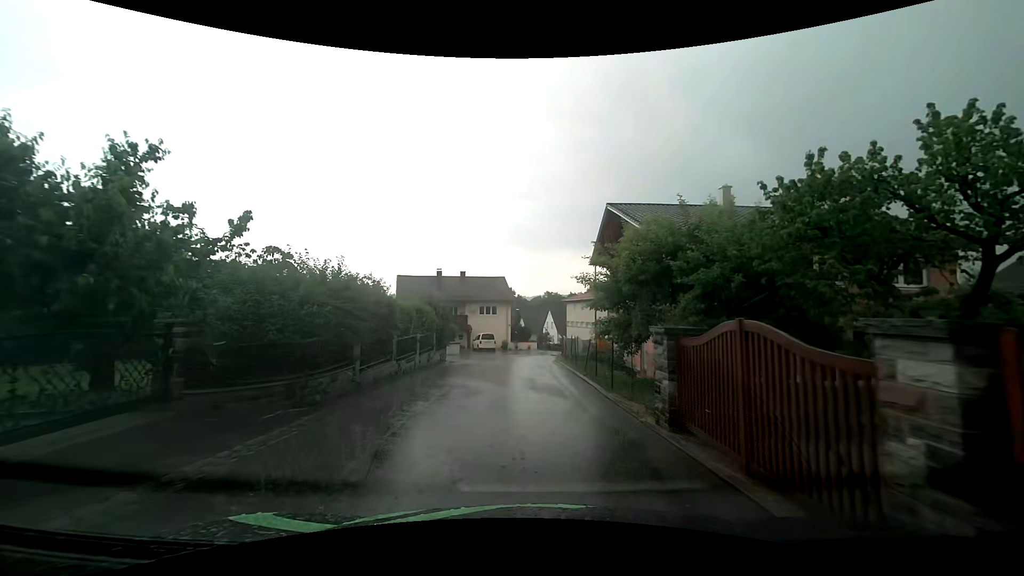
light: Day
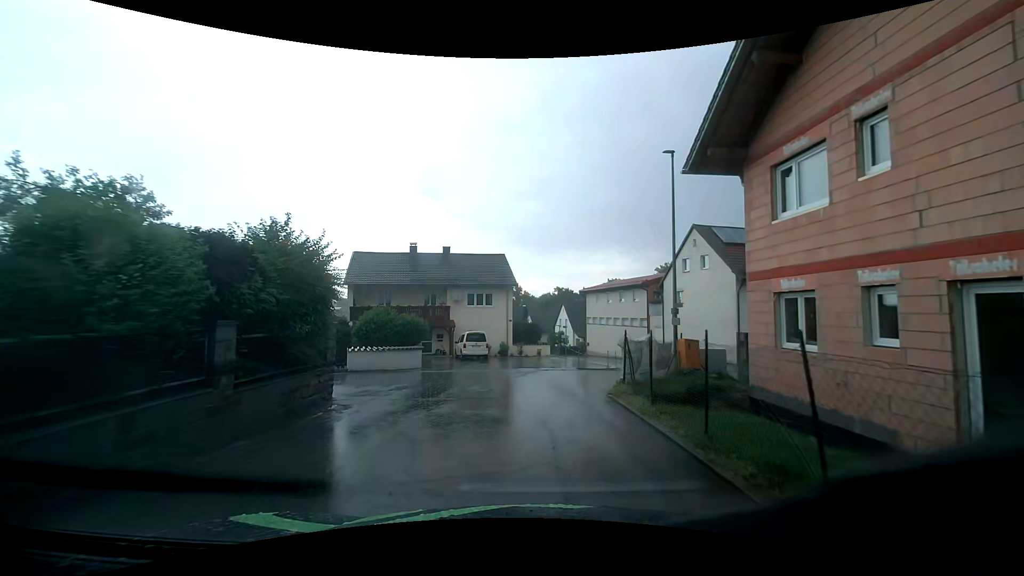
(-0.7, +17.3) m; -3°
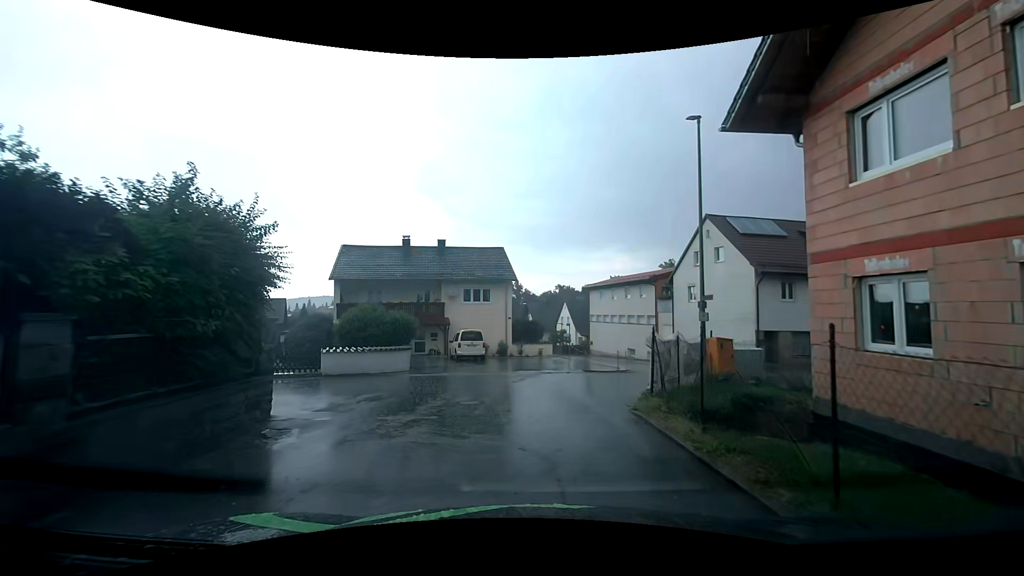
(0.0, +2.6) m; 0°
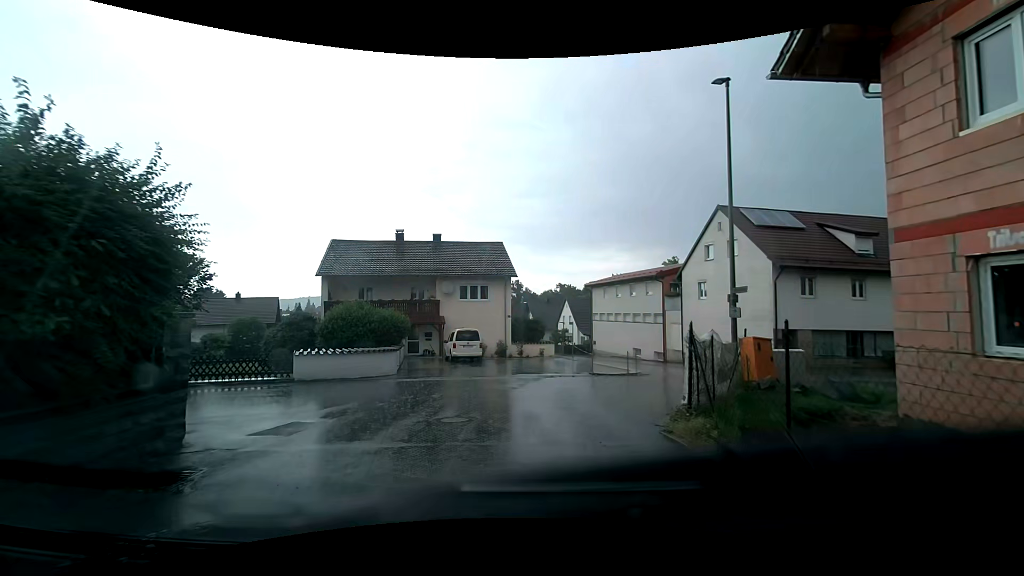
(0.0, +2.1) m; +1°
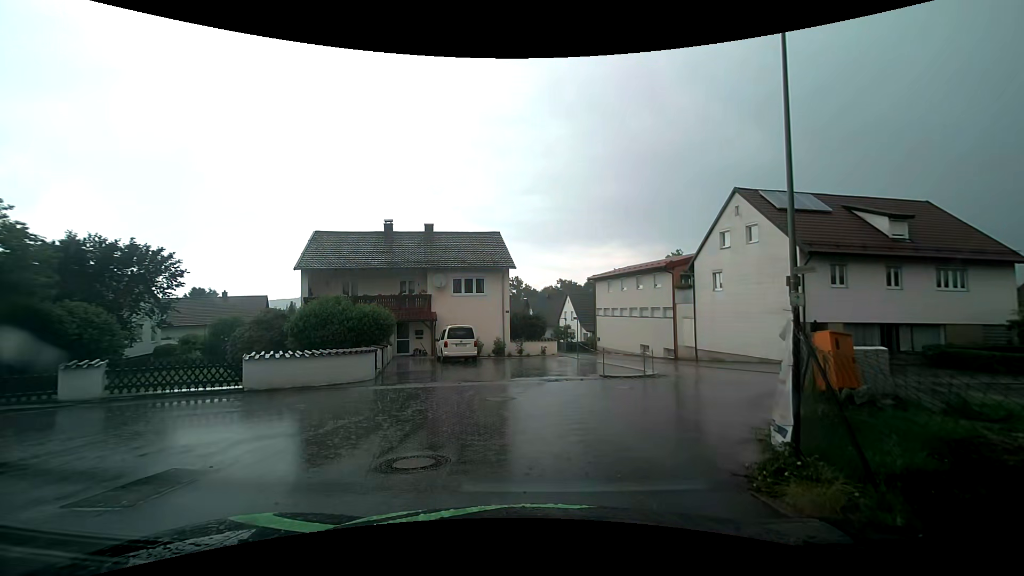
(-0.1, +2.8) m; -2°
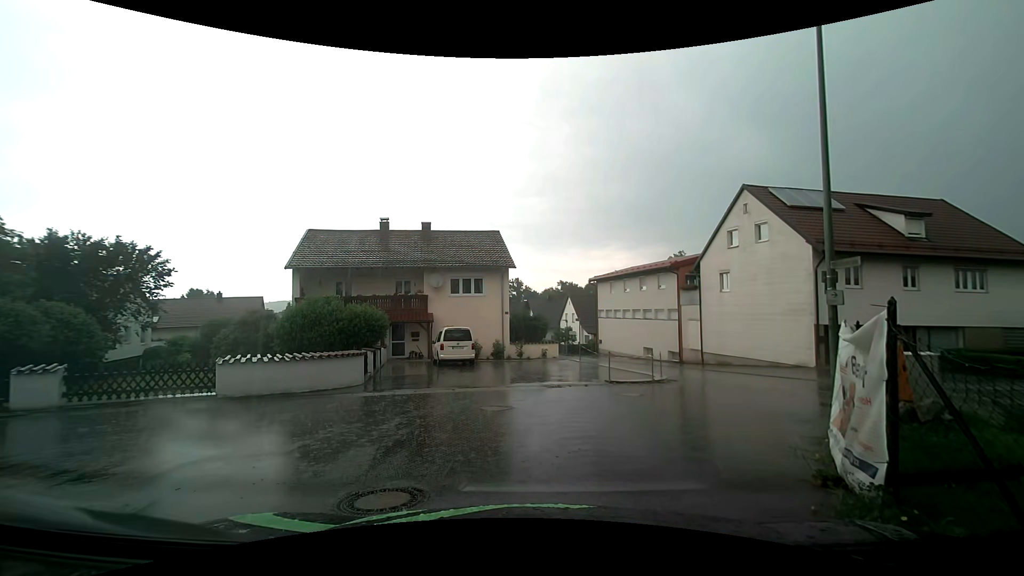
(0.0, +1.1) m; +1°
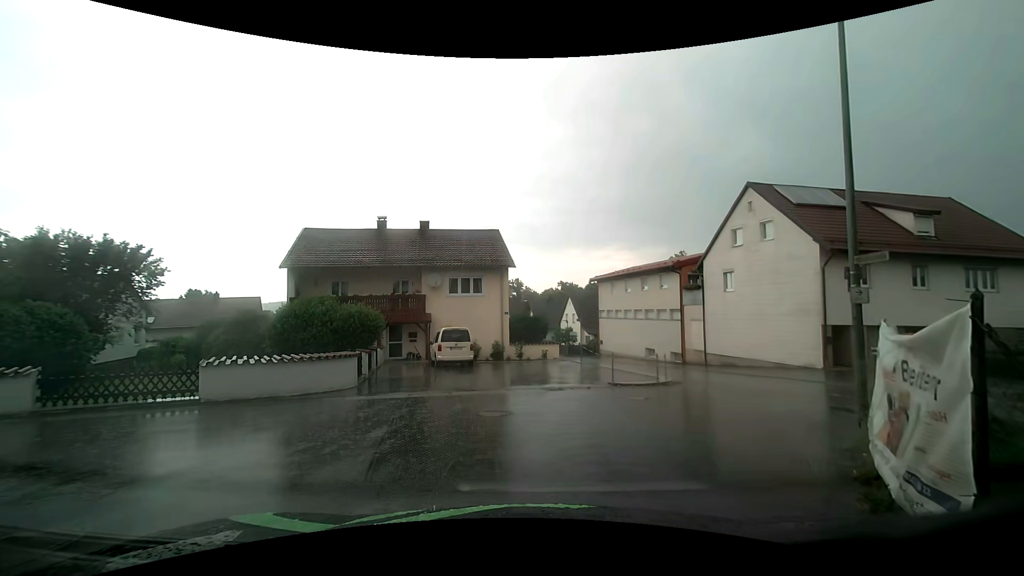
(0.0, +0.6) m; 0°
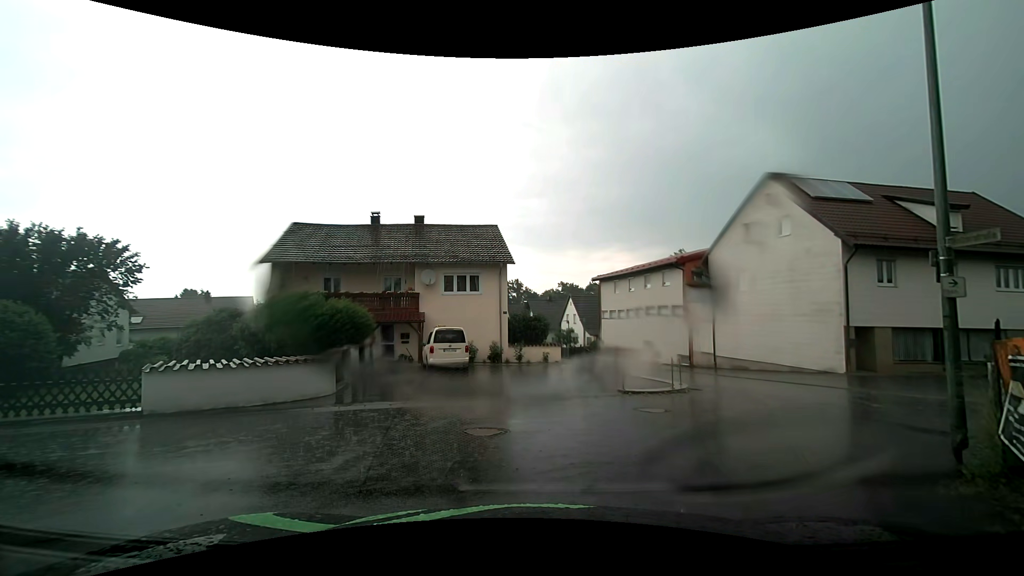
(0.0, +1.7) m; 0°
